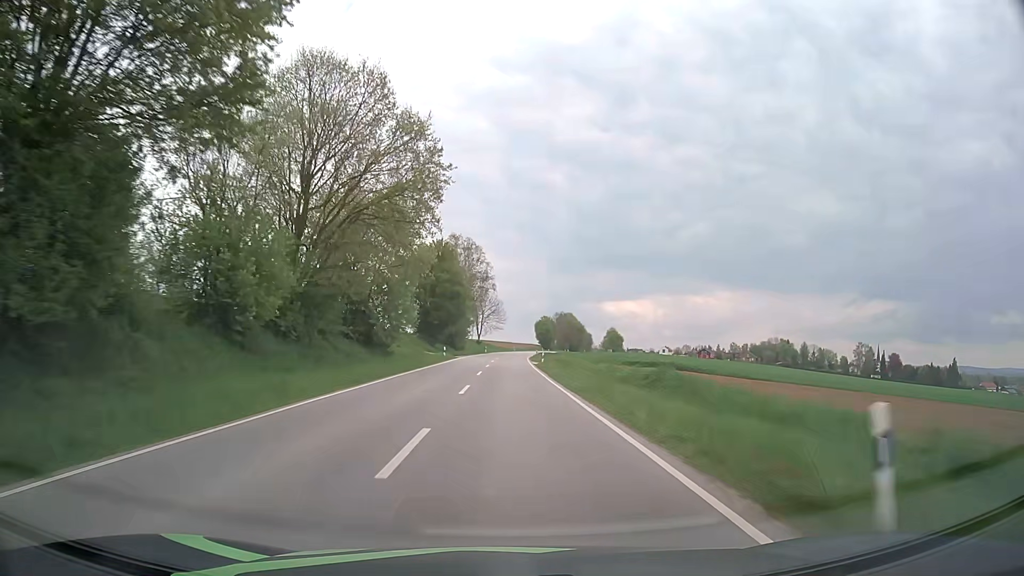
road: secondary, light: Day
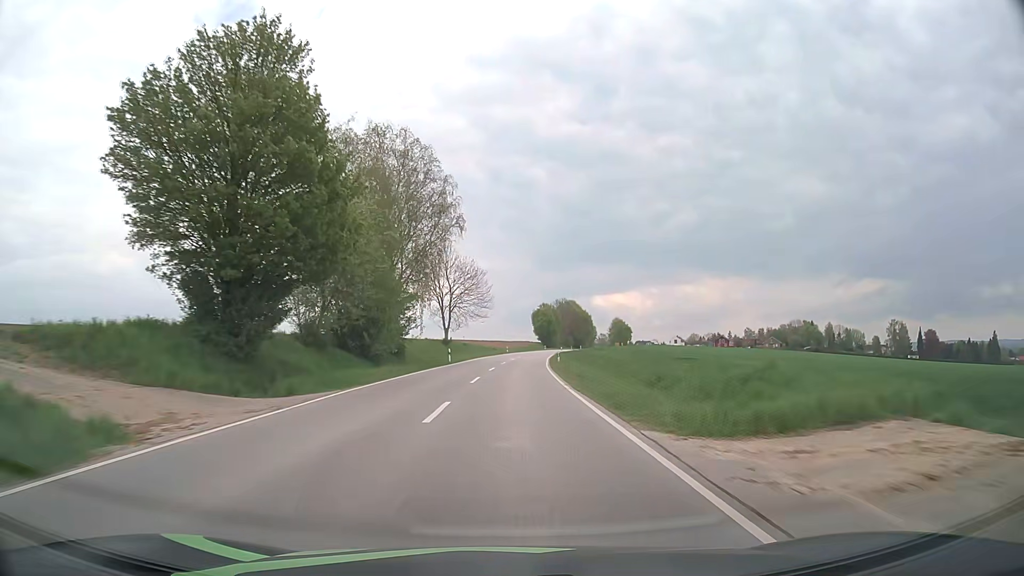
(+0.2, +55.4) m; +1°
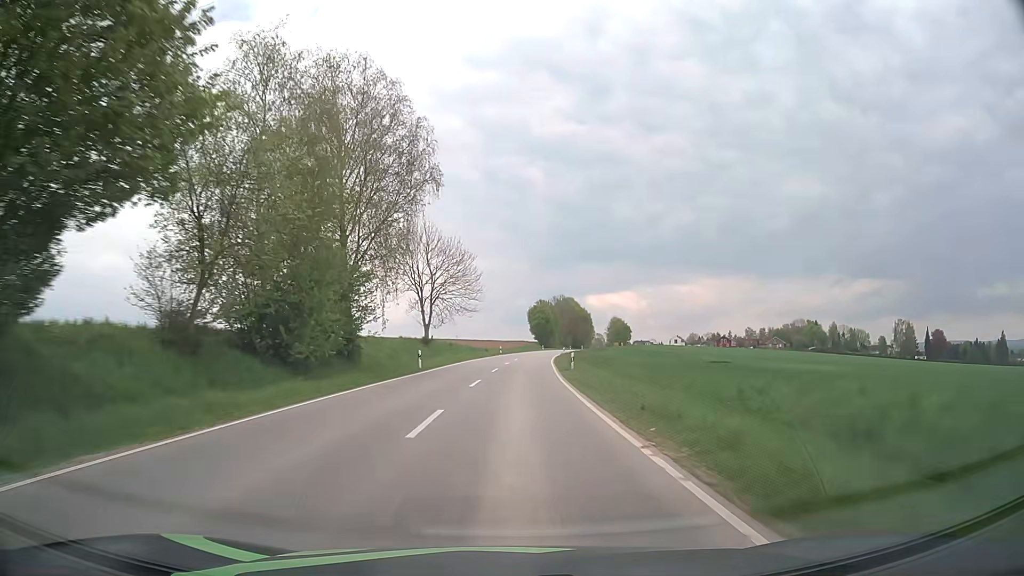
(0.0, +13.9) m; +1°
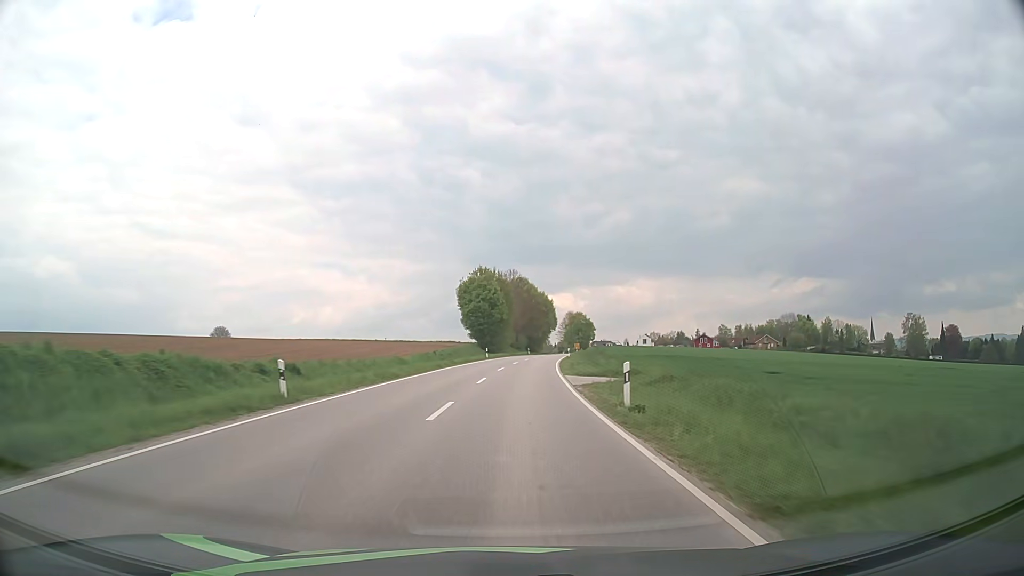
(+2.8, +69.4) m; +5°
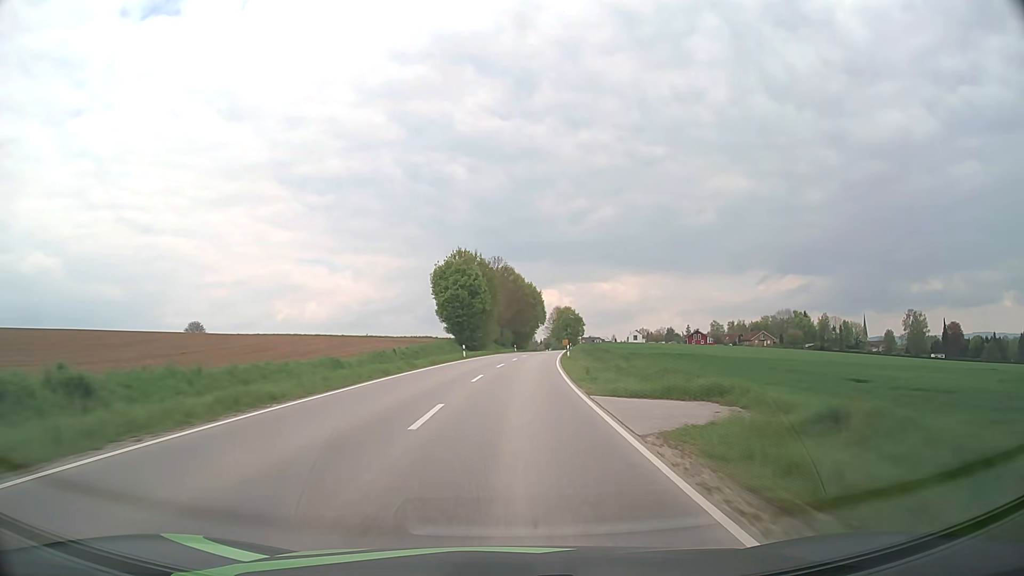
(+0.1, +13.8) m; +1°
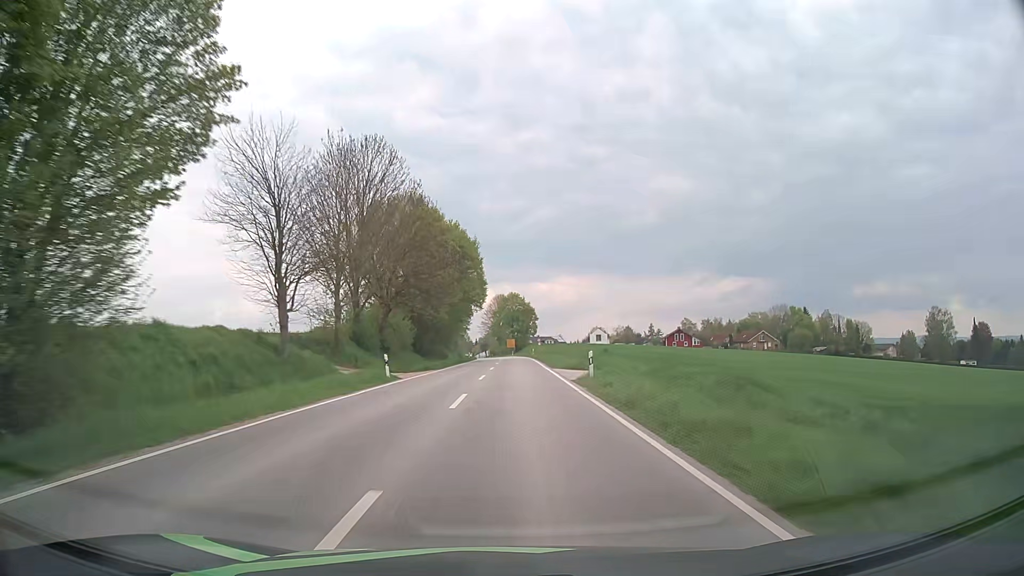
(+3.4, +67.9) m; +5°
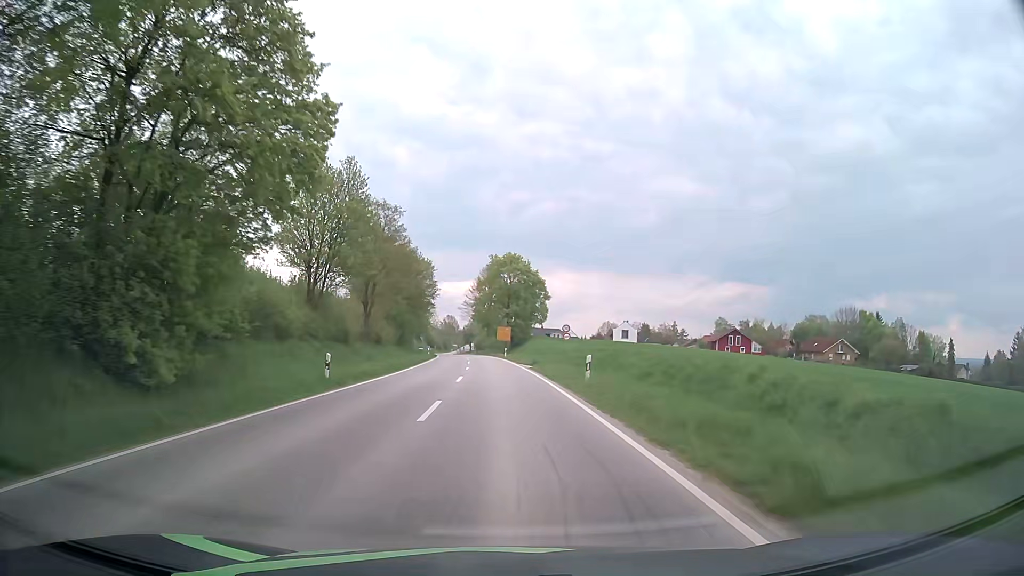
(+0.6, +62.4) m; 0°
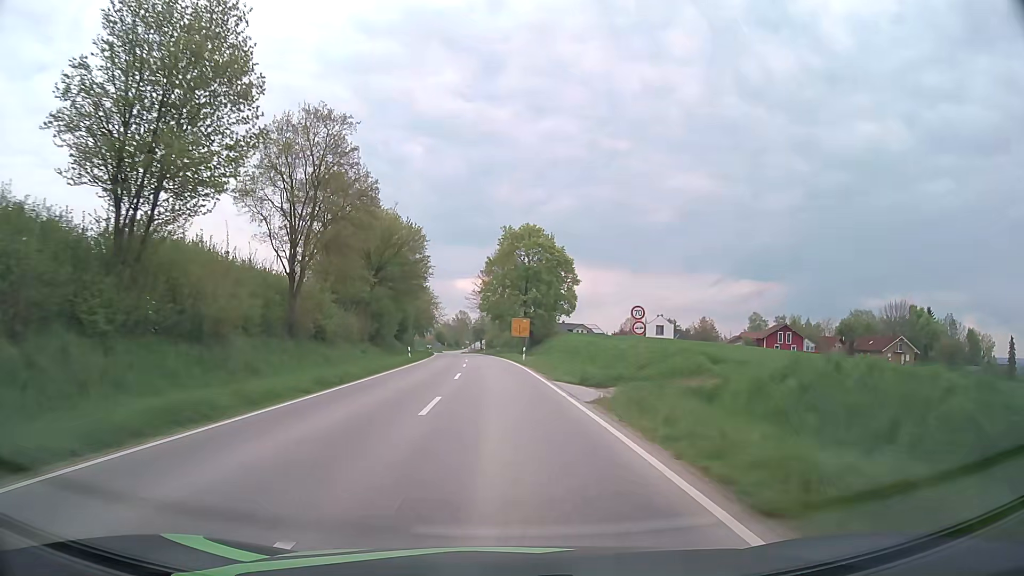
(-0.2, +23.0) m; -1°
(0, +10) (0, +20) (-1, +30) (-1, +40) (-2, +50) (-2, +60) (-3, +70) (-4, +80) (-5, +90) (-6, +100) m
